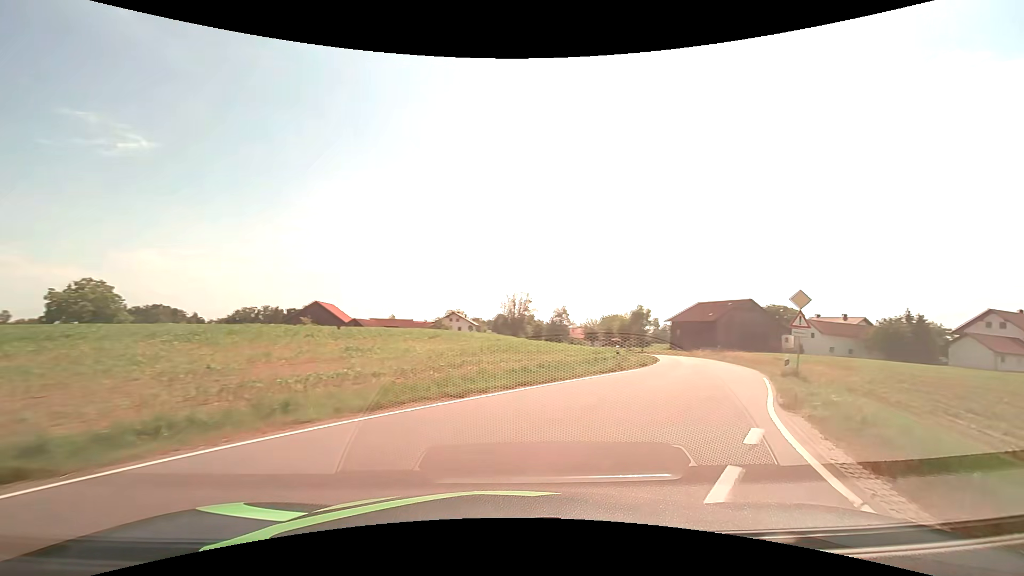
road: tertiary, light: Day
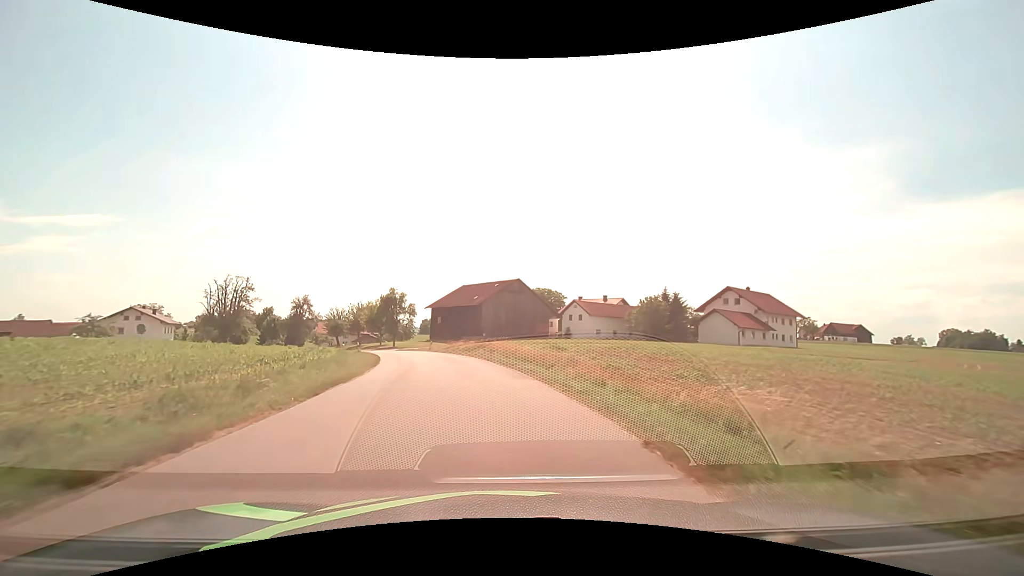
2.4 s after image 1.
(+8.5, +21.2) m; +26°
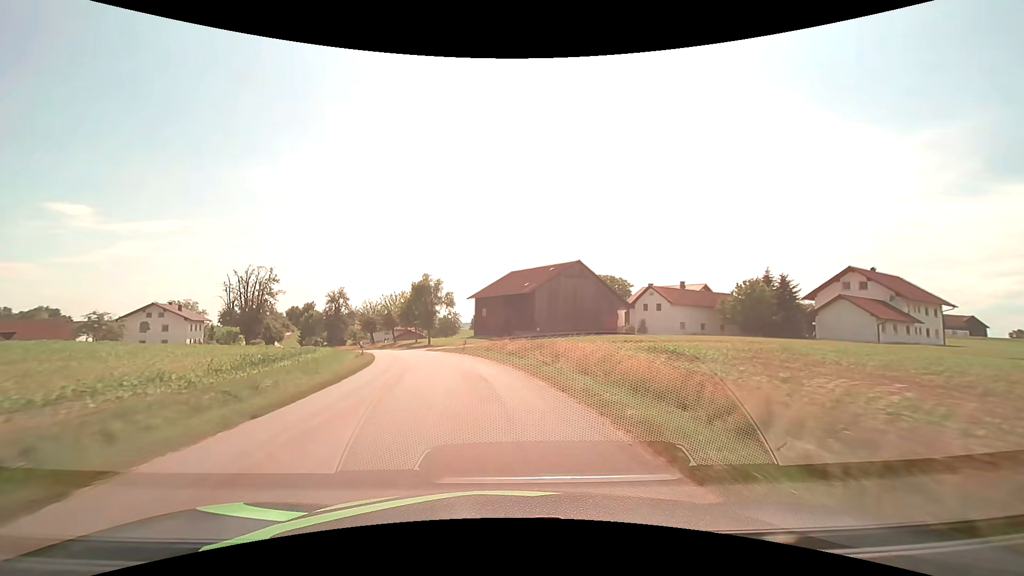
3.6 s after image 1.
(-0.7, +15.6) m; -6°
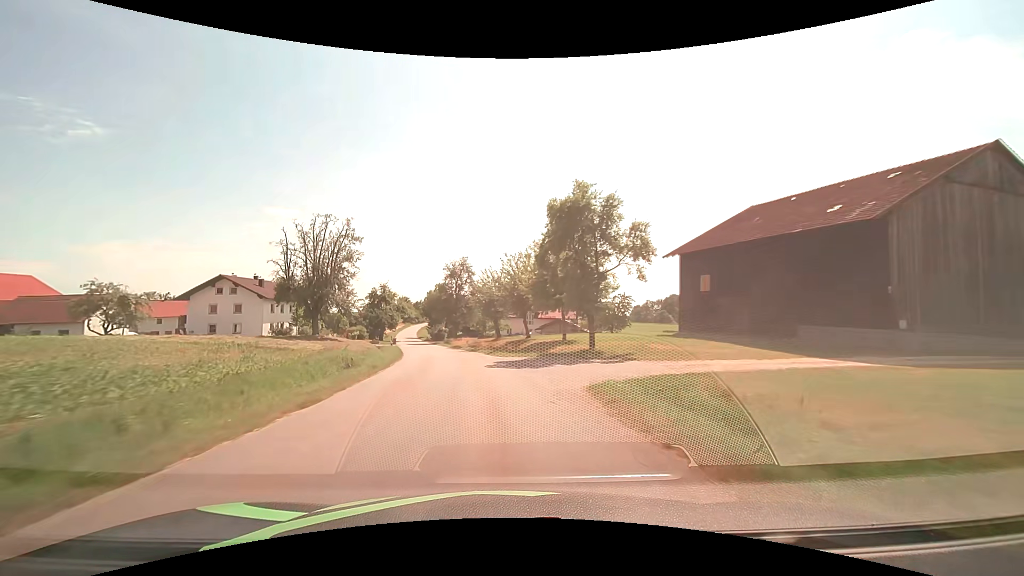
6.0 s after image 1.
(-6.0, +38.3) m; -17°
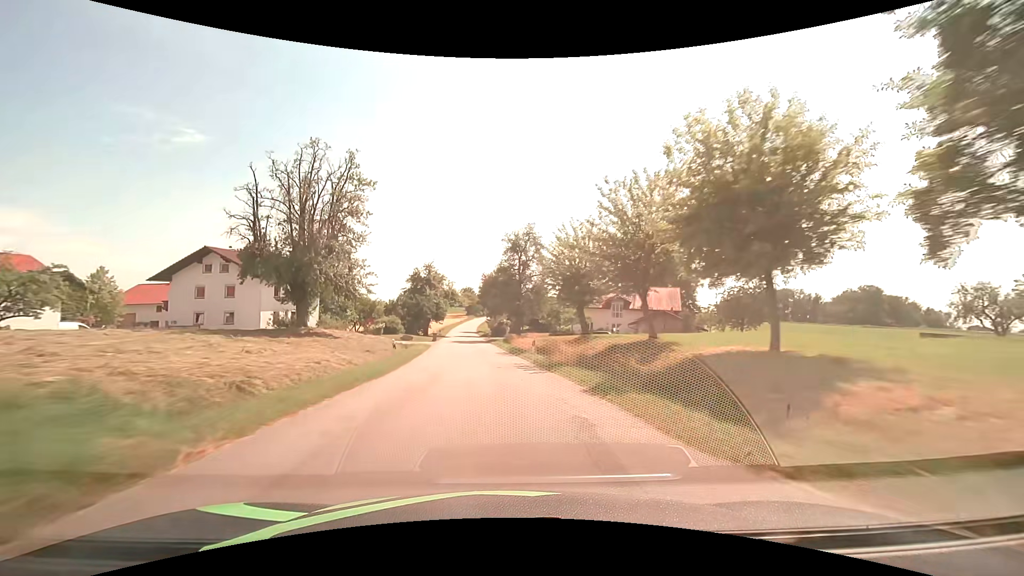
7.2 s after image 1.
(-1.6, +22.1) m; -8°
(0, +10) (-1, +20) (-2, +30) (-3, +40) (-4, +50) (-5, +60) (-5, +70) (-6, +80) (-7, +90) (-8, +100) m
